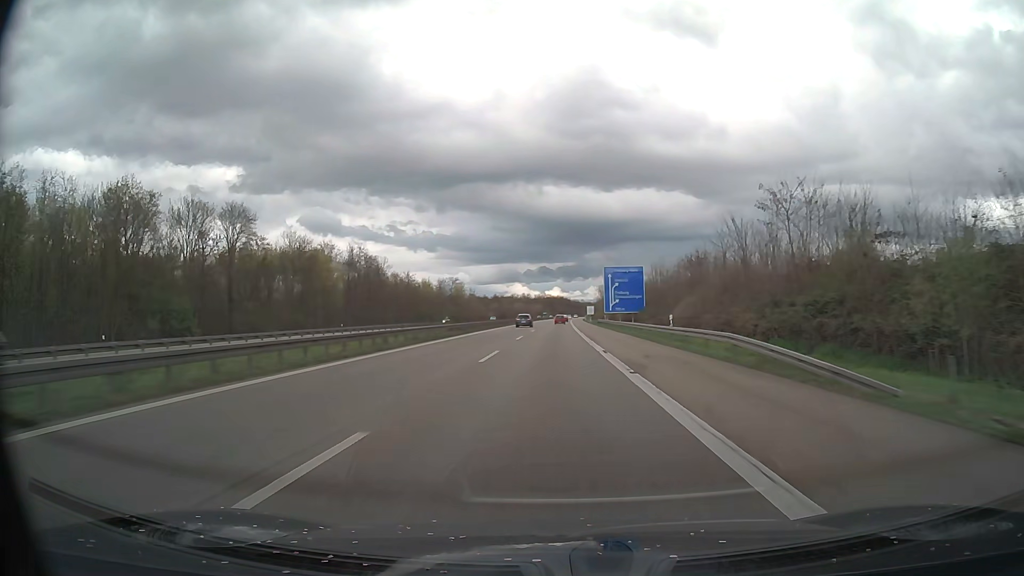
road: motorway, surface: asphalt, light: Day
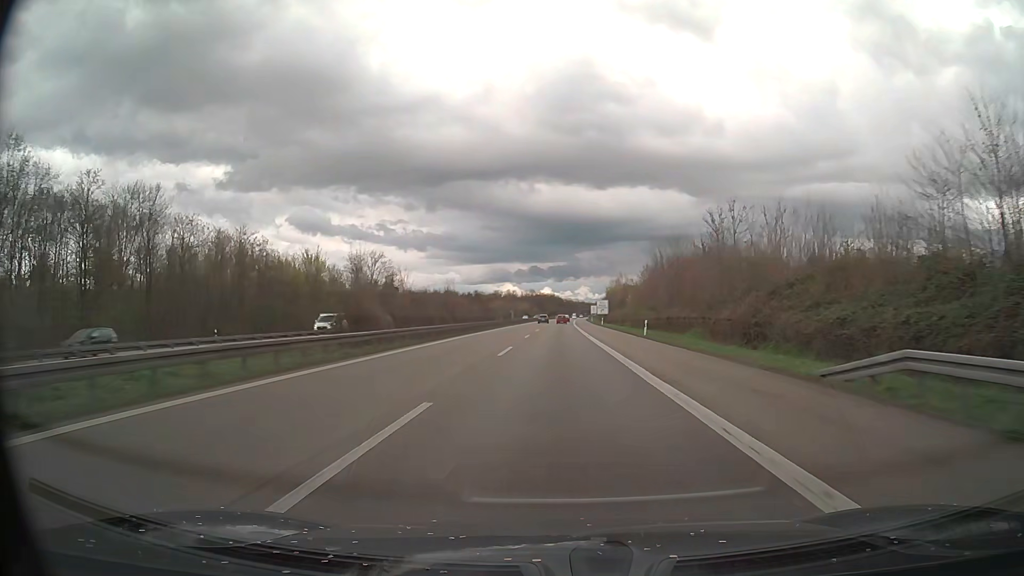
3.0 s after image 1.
(+0.6, +87.1) m; +1°
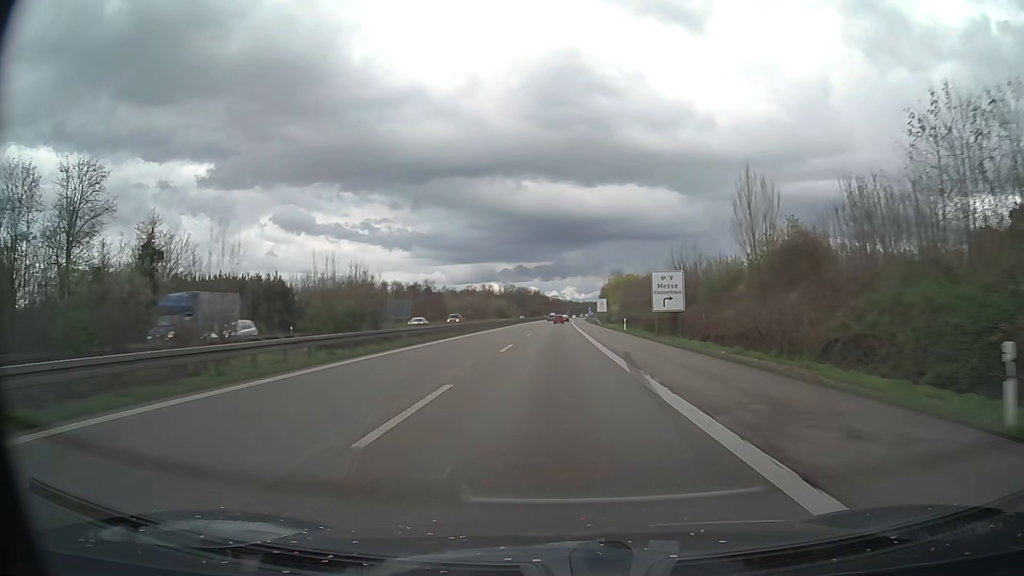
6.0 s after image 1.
(+1.1, +87.2) m; +1°
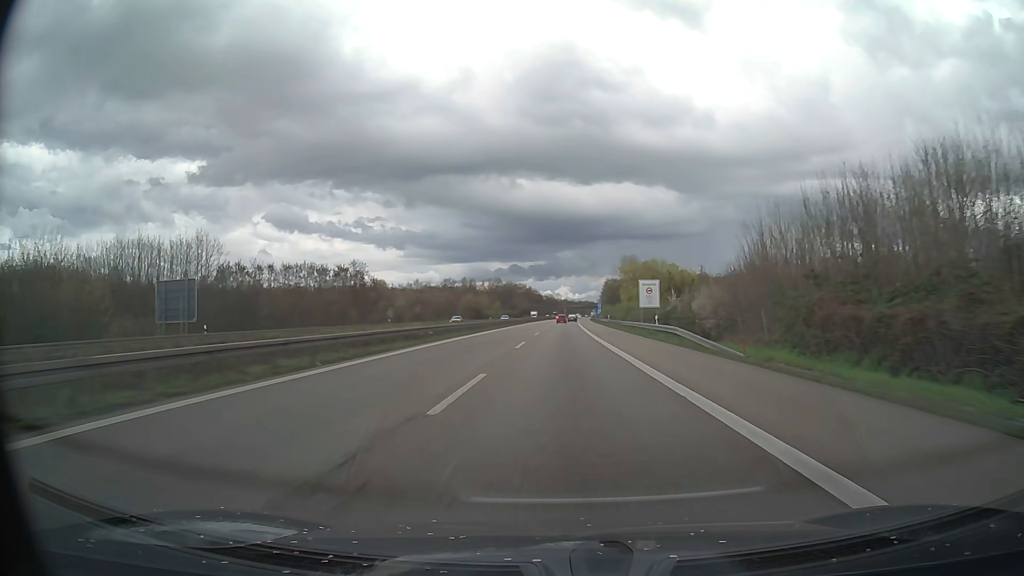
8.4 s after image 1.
(+0.2, +69.8) m; 0°
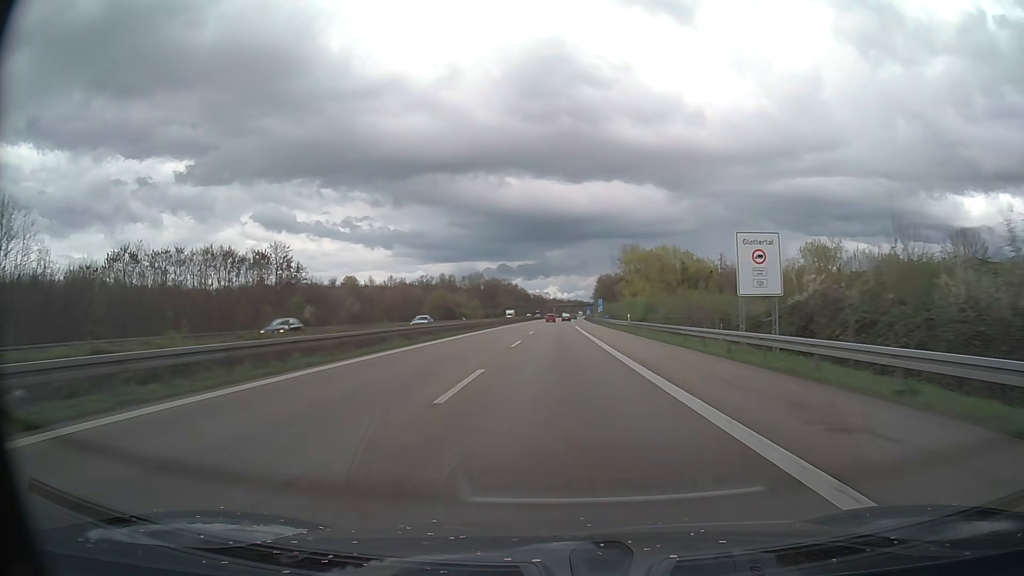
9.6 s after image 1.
(+0.3, +34.9) m; +1°
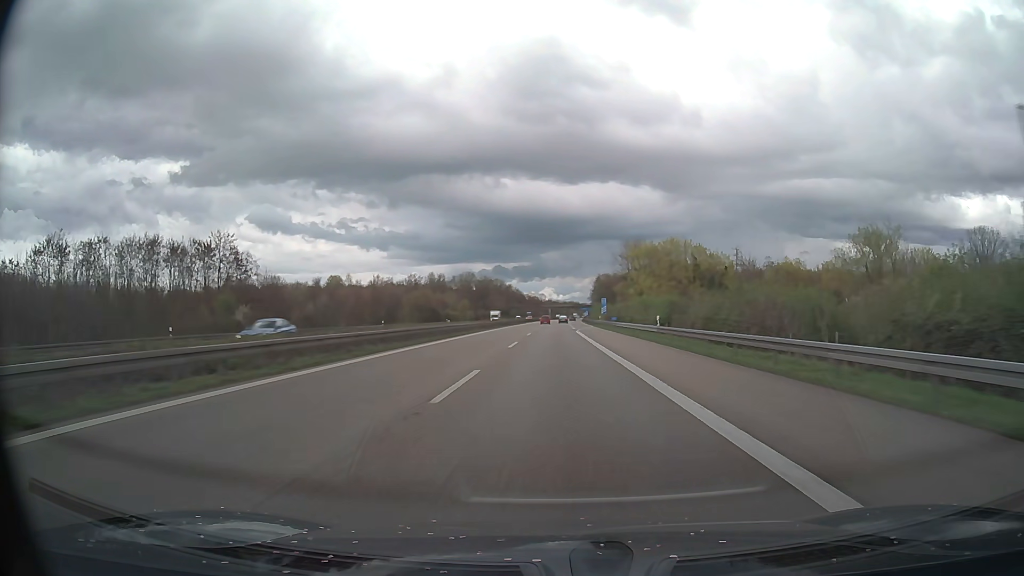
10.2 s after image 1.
(0.0, +17.4) m; 0°
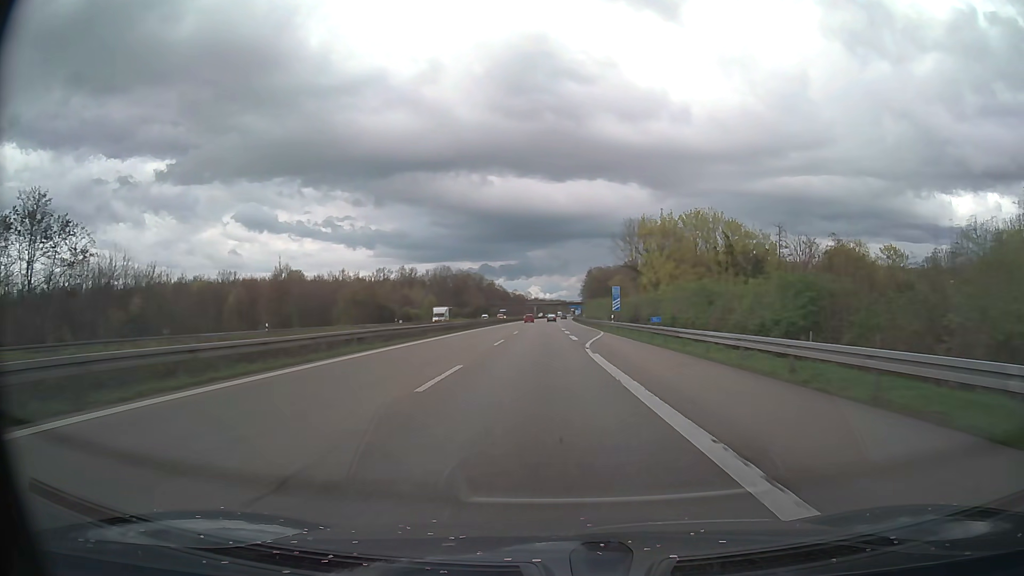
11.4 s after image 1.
(+0.3, +34.9) m; +1°
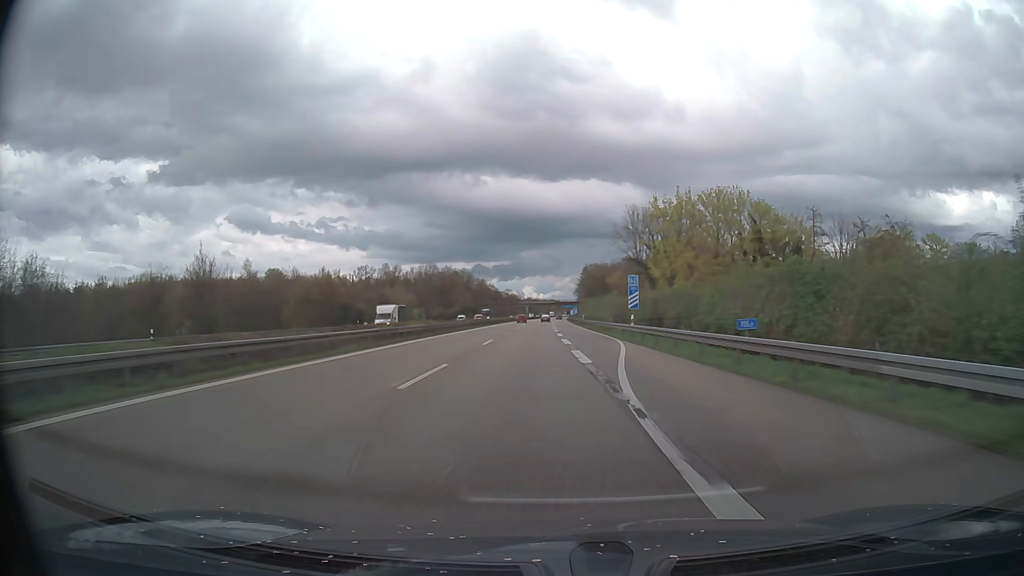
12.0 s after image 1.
(+0.1, +17.4) m; 0°
(0, +10) (0, +20) (0, +30) (0, +40) (+1, +50) (+1, +60) (+1, +70) (+1, +80) (+1, +90) (+1, +100) m
